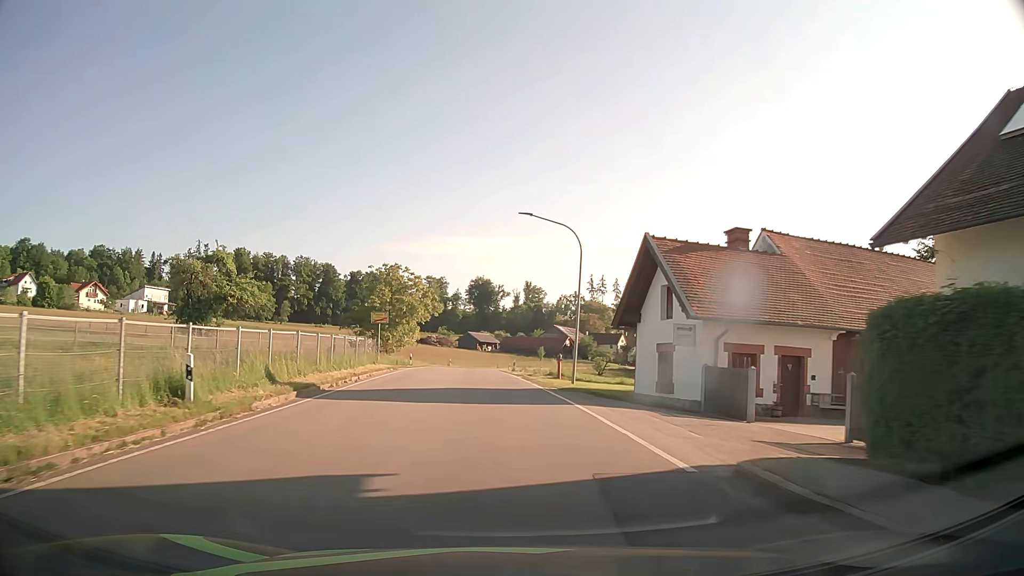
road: tertiary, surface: asphalt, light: Day
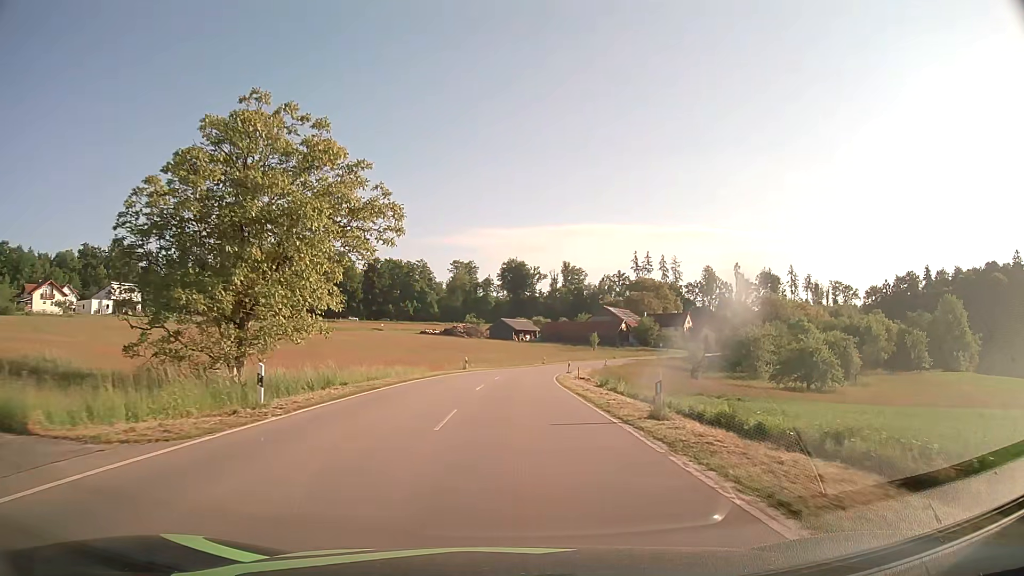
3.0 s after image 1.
(-1.6, +38.2) m; -3°
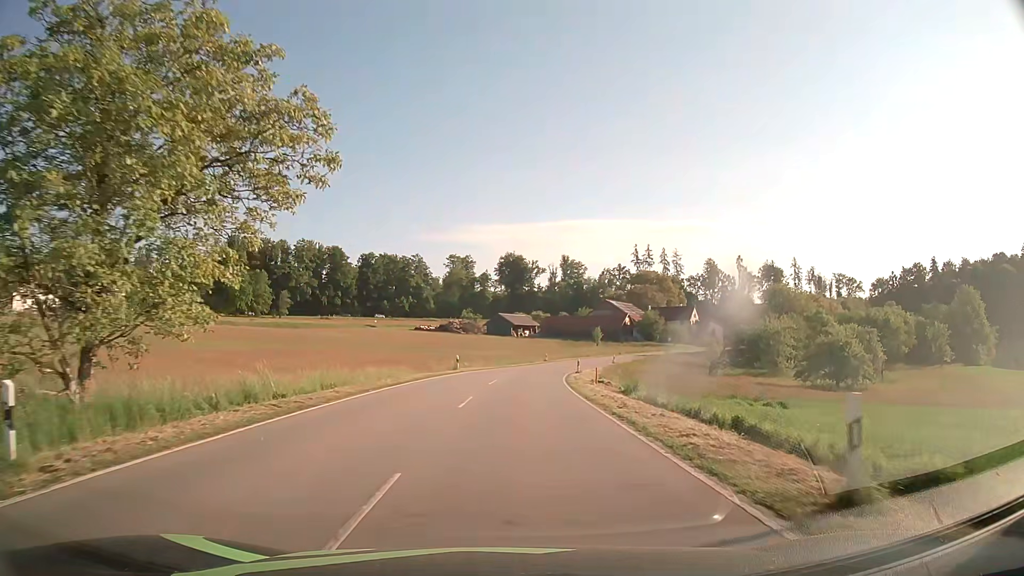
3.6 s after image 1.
(0.0, +7.8) m; 0°
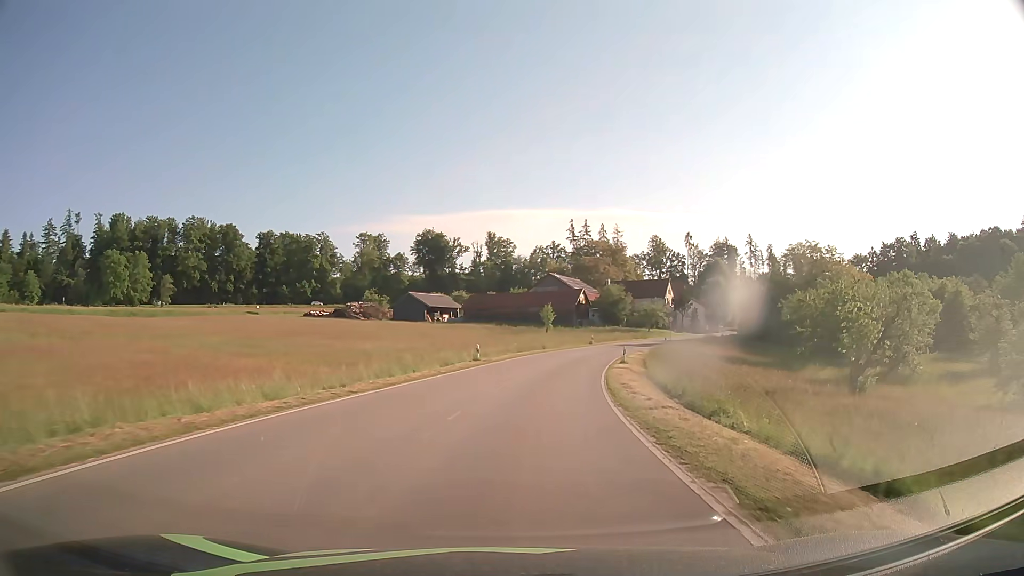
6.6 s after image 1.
(+1.8, +42.0) m; +6°
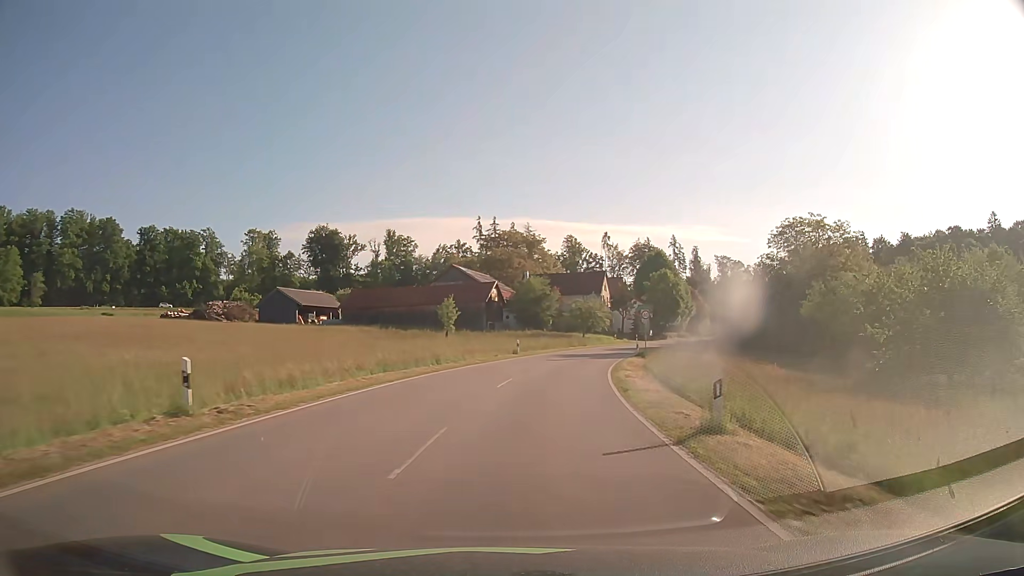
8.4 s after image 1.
(+1.8, +26.9) m; +8°
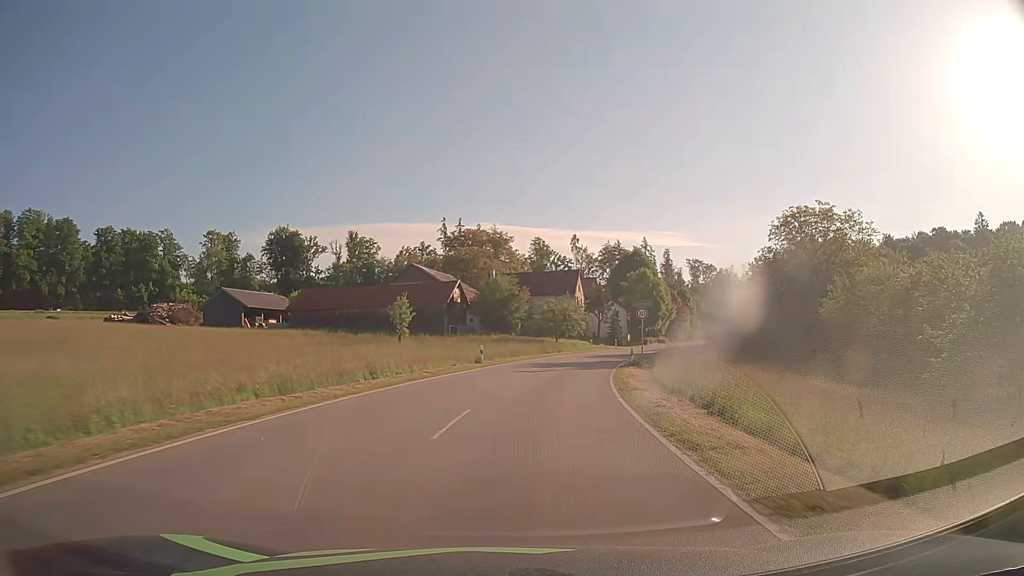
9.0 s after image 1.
(+0.2, +9.0) m; +3°
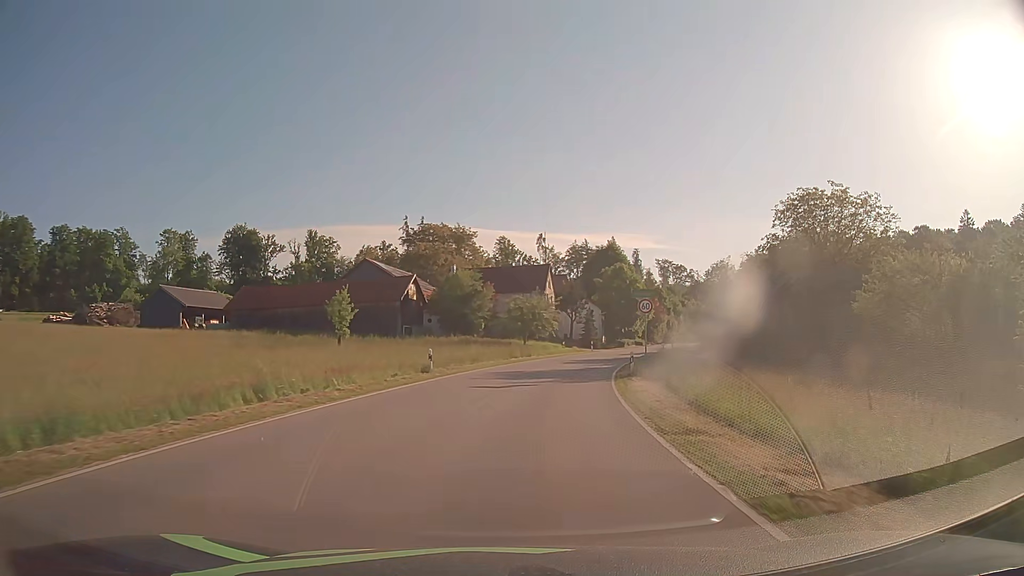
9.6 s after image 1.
(+0.2, +9.0) m; +3°
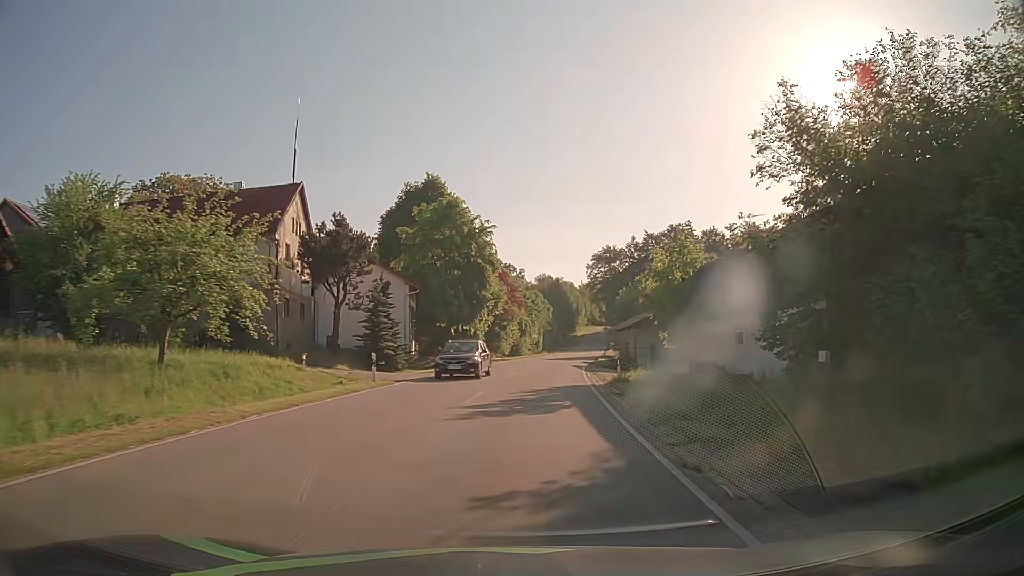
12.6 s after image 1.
(+6.5, +44.5) m; +16°
(0, +10) (+1, +20) (+2, +30) (+3, +40) (+4, +50) (+6, +60) (+8, +70) (+9, +79) (+11, +89) (+13, +99) m
